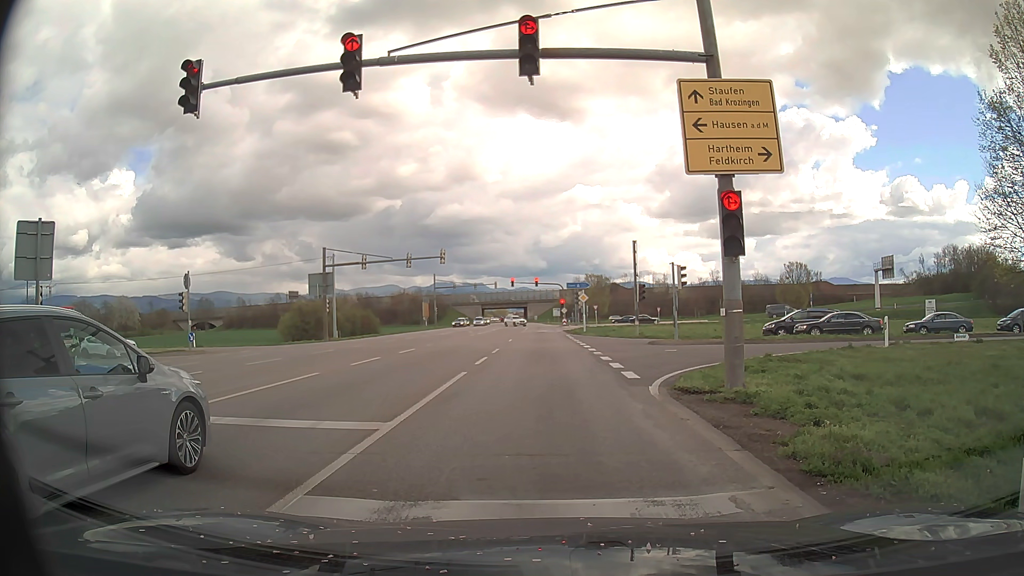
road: primary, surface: asphalt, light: Day
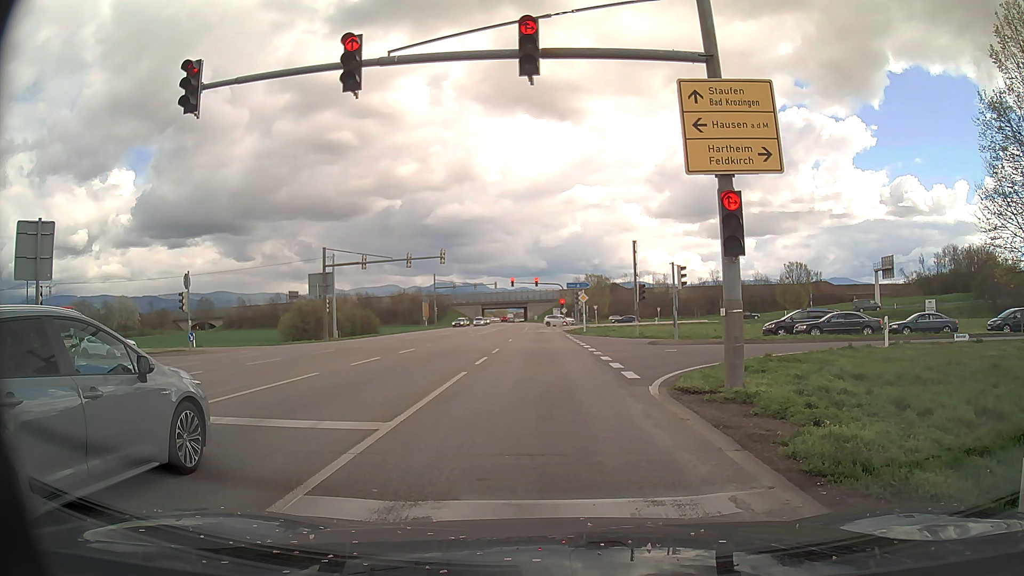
(0.0, 0.0) m; 0°
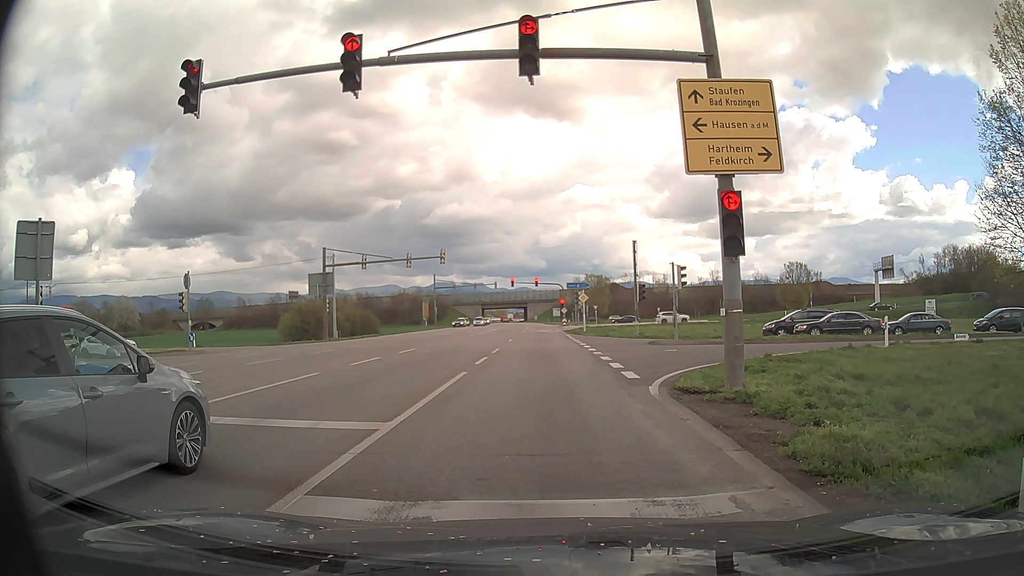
(0.0, 0.0) m; 0°
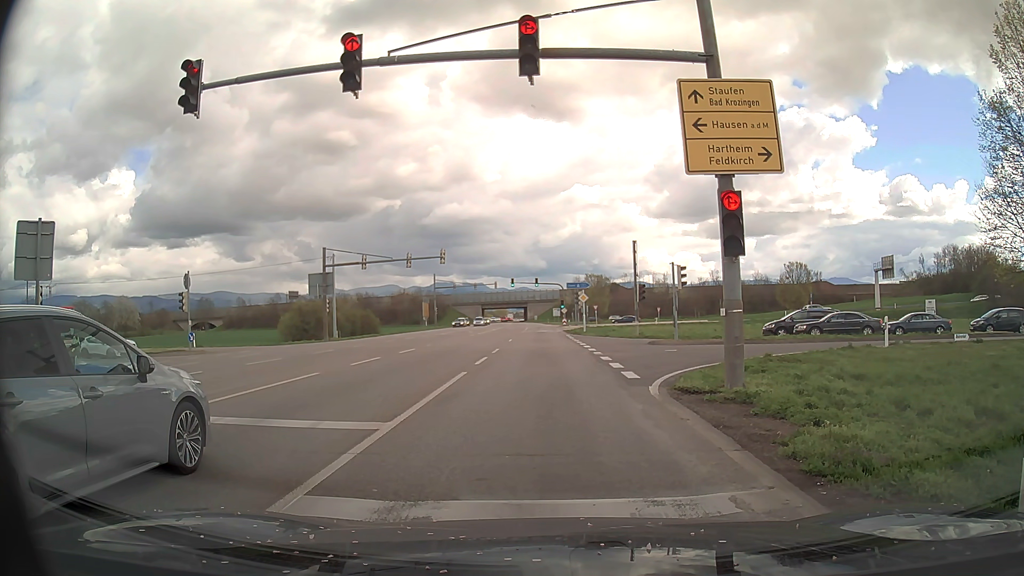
(0.0, 0.0) m; 0°
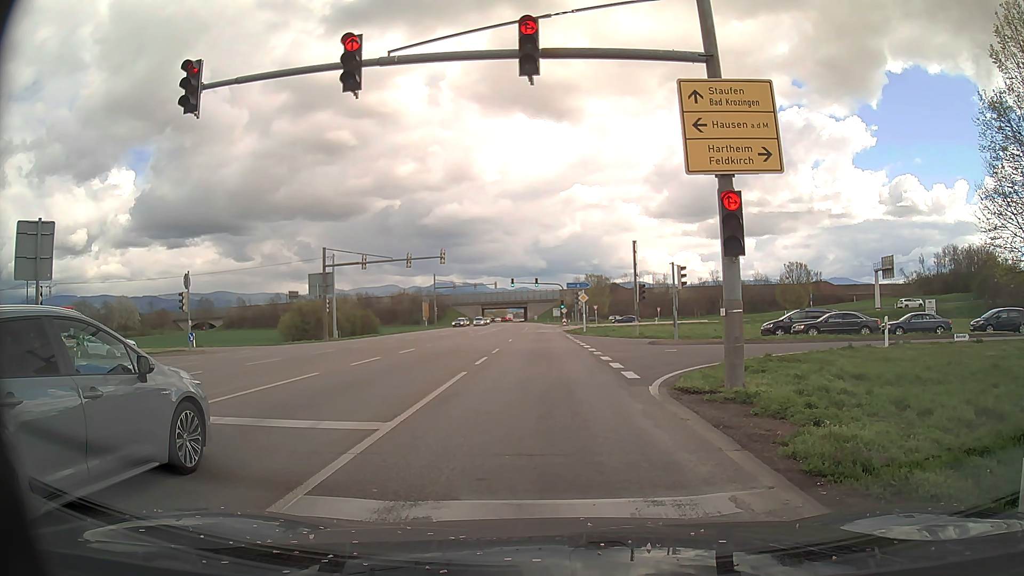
(0.0, 0.0) m; 0°
(0, +10) (0, +20) (0, +30) (0, +40) (0, +50) (0, +60) (0, +70) (0, +80) (0, +90) (0, +100) m
